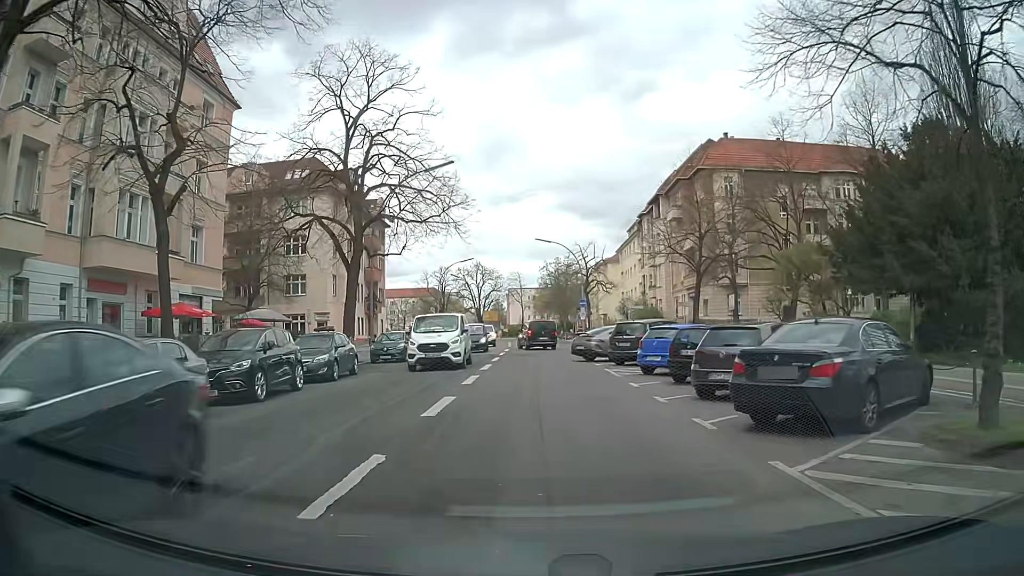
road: secondary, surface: asphalt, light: Day
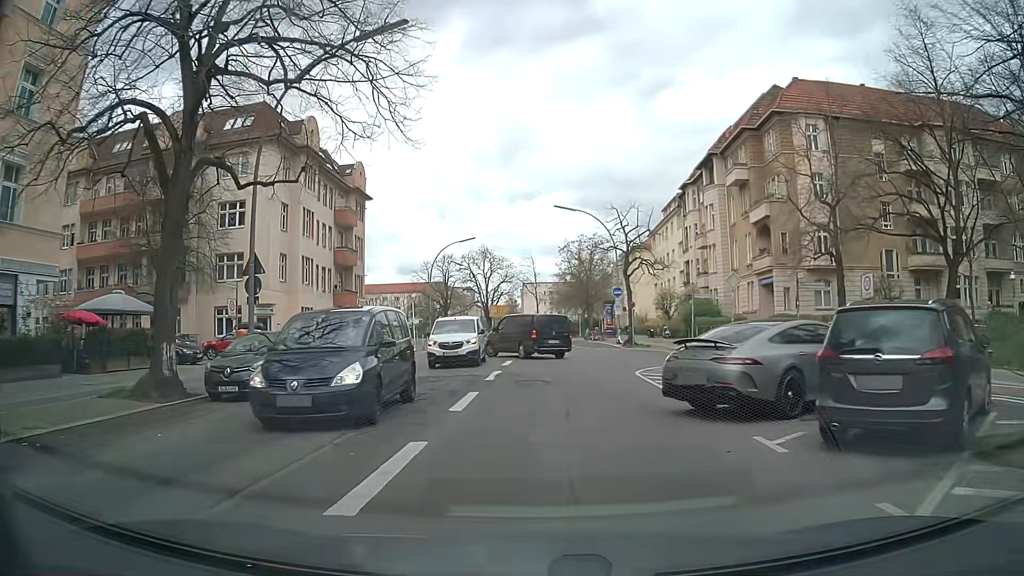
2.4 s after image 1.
(-0.2, +17.5) m; -2°
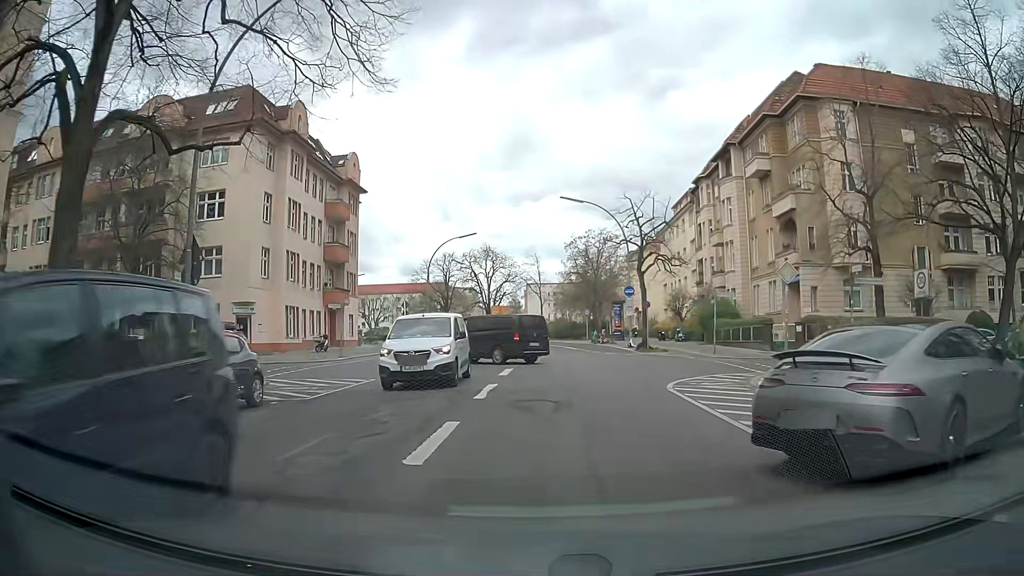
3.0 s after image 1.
(0.0, +4.1) m; 0°
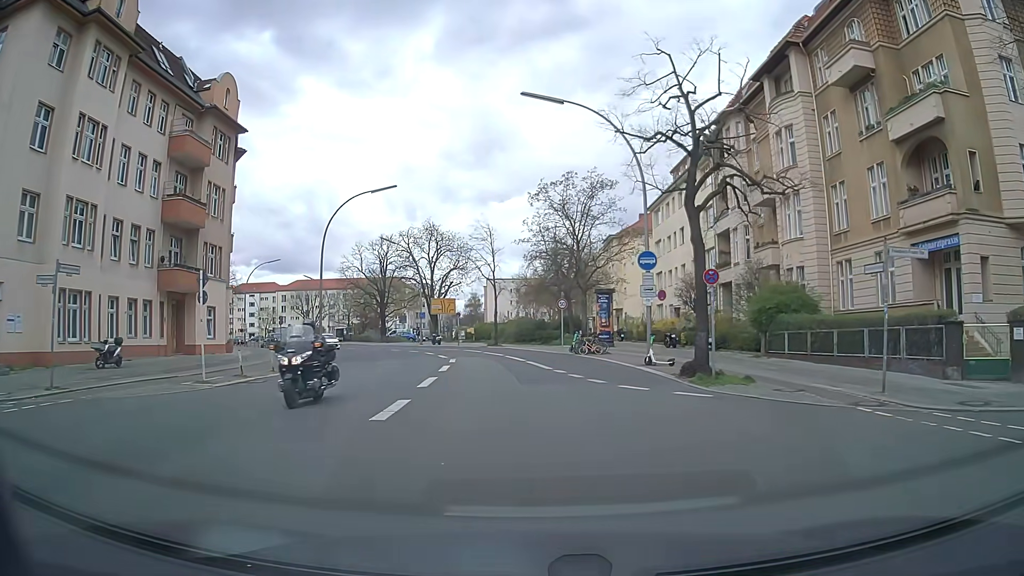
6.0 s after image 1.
(+0.8, +21.3) m; +3°
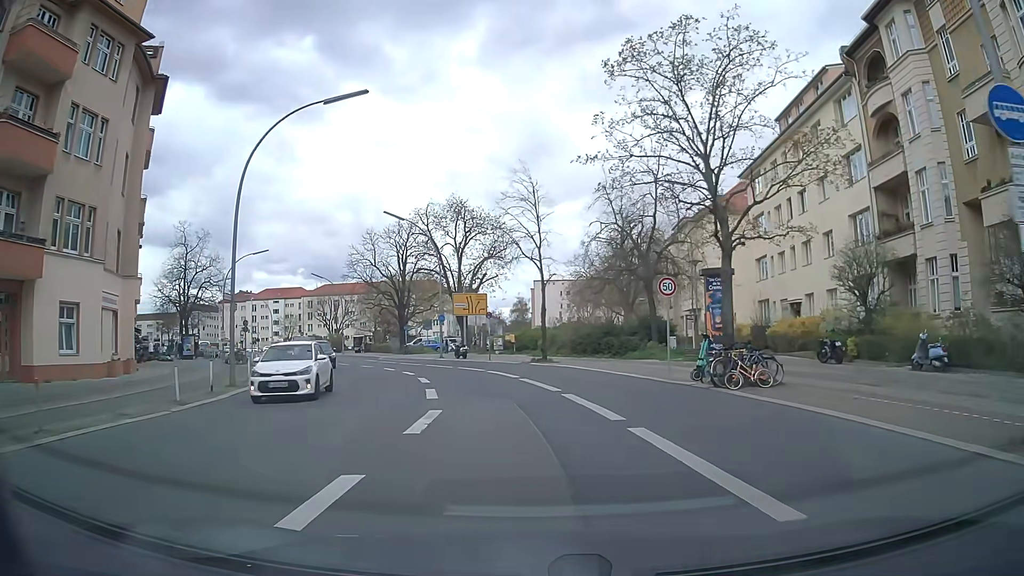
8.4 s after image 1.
(-0.9, +18.8) m; -5°
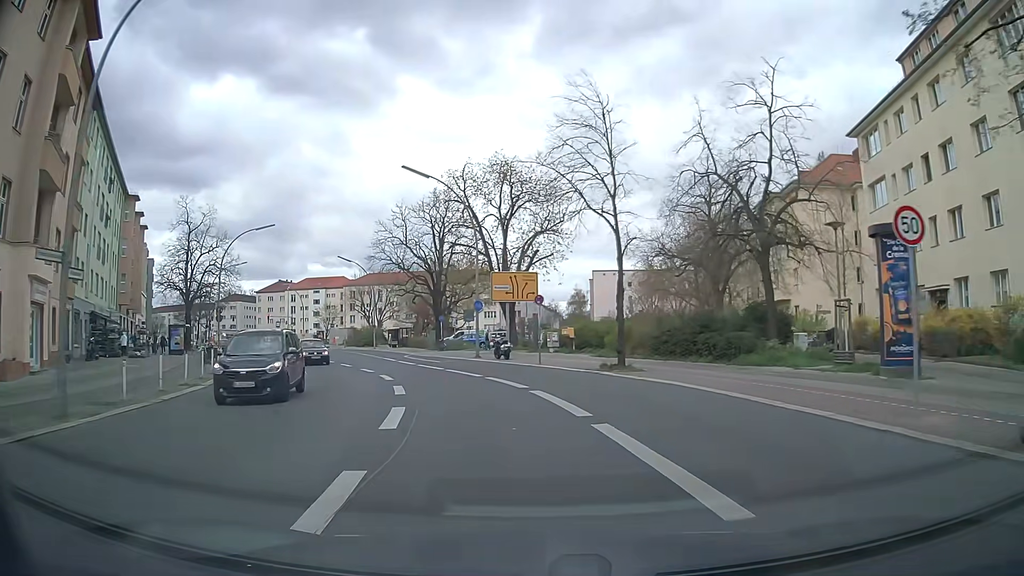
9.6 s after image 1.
(-0.3, +12.1) m; -4°
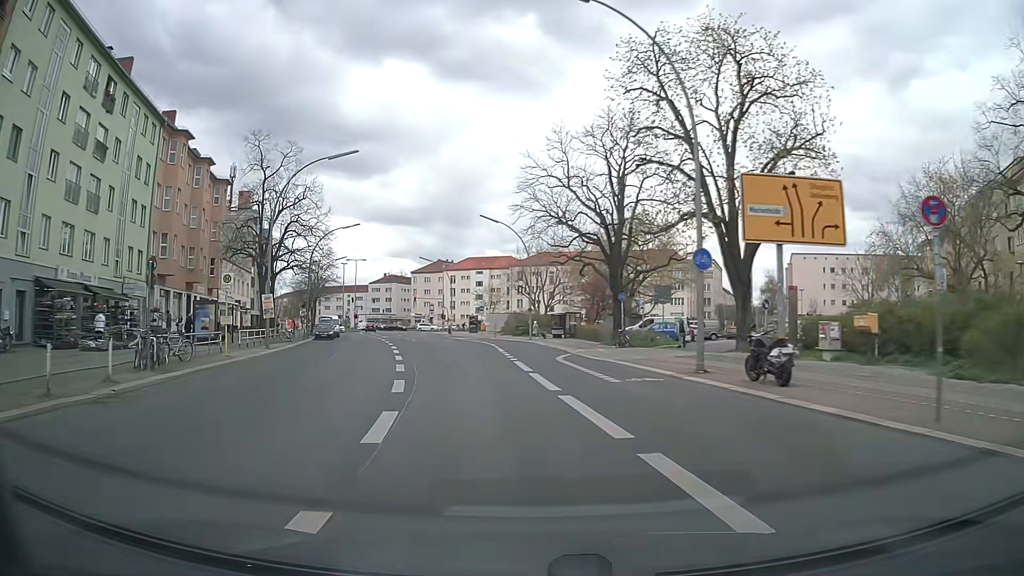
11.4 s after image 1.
(-2.4, +20.4) m; -15°
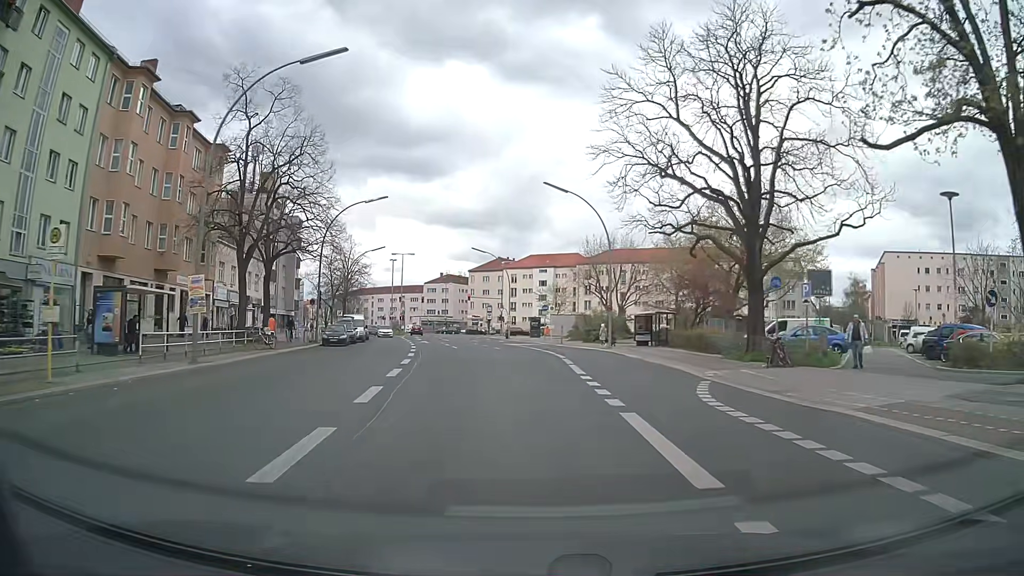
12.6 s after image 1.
(-1.0, +14.5) m; -6°
(0, +10) (0, +20) (0, +30) (-1, +40) (-2, +50) (-4, +60) (-6, +70) (-8, +79) (-10, +89) (-11, +99) m
